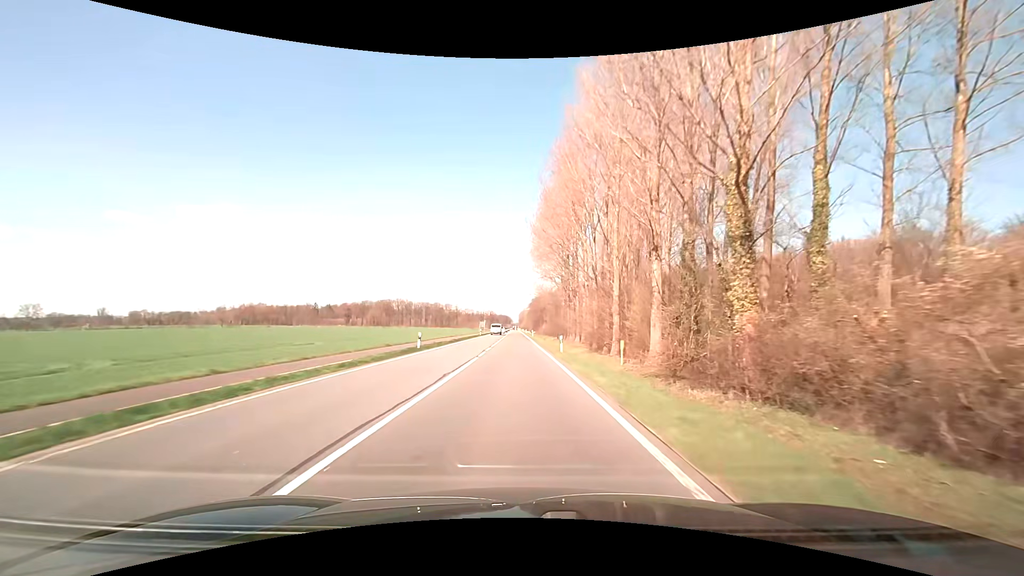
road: primary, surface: asphalt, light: Day
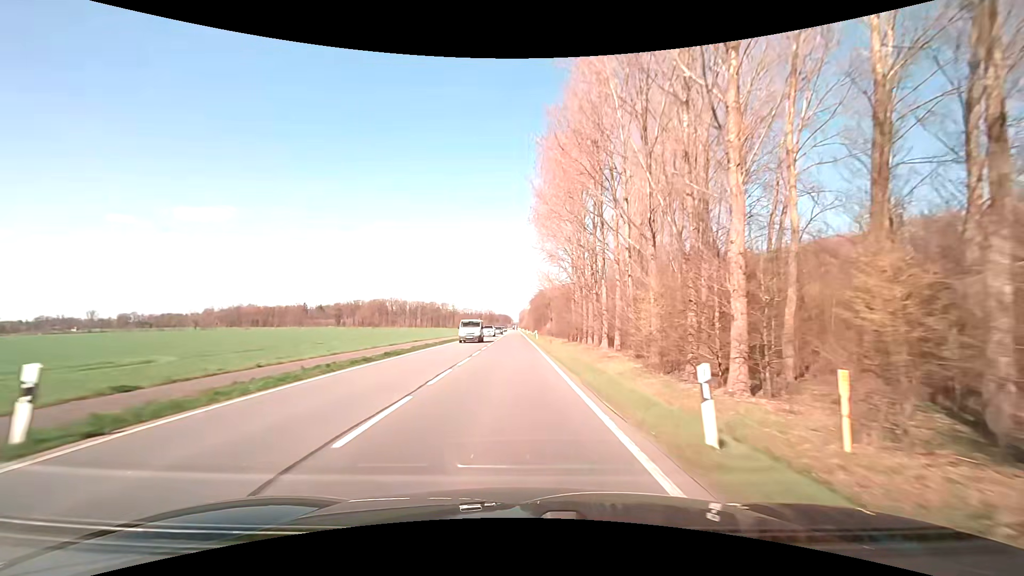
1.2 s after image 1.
(-0.1, +24.1) m; 0°
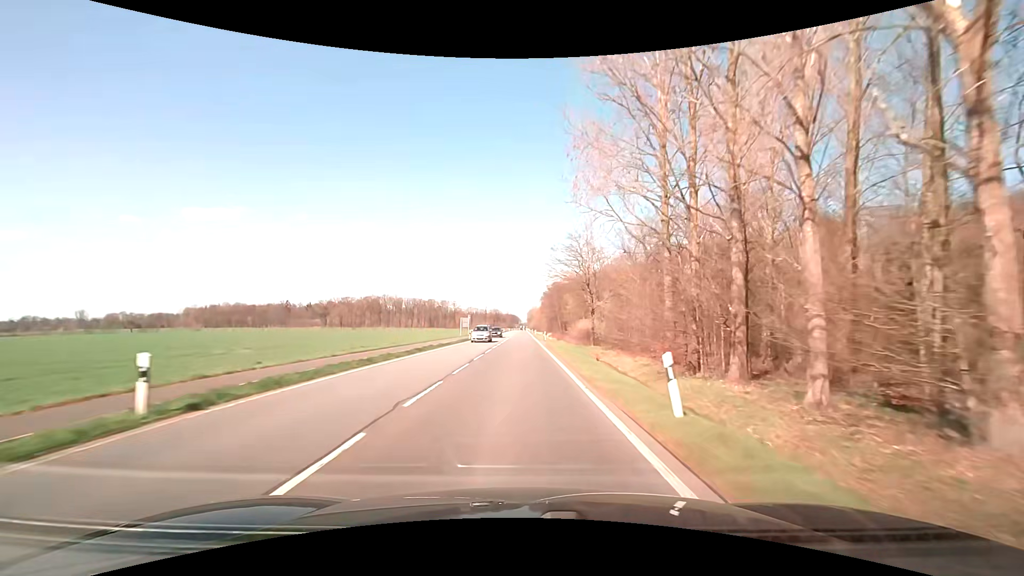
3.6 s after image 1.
(-1.3, +51.7) m; -2°
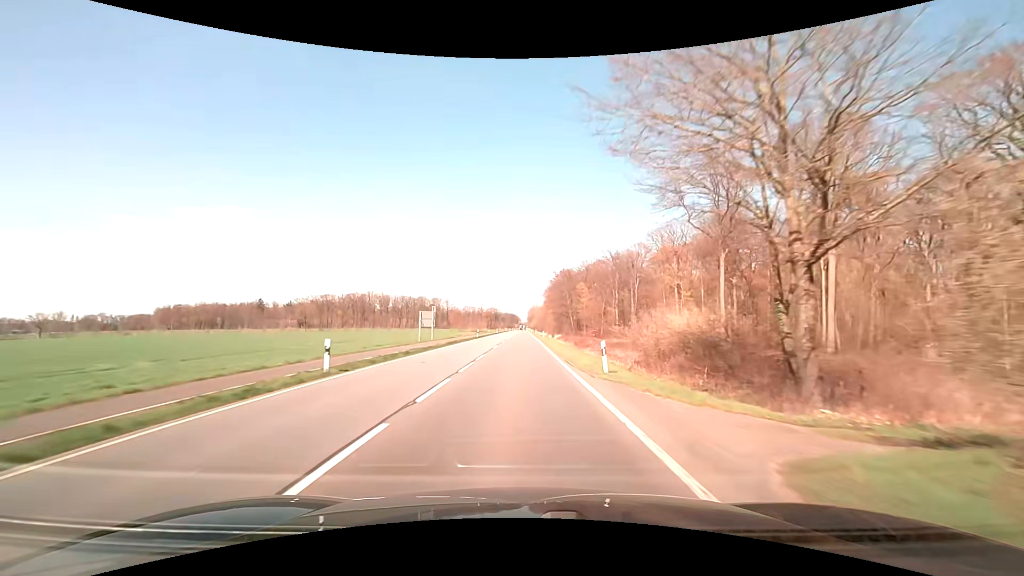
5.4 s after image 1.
(+0.2, +41.8) m; 0°
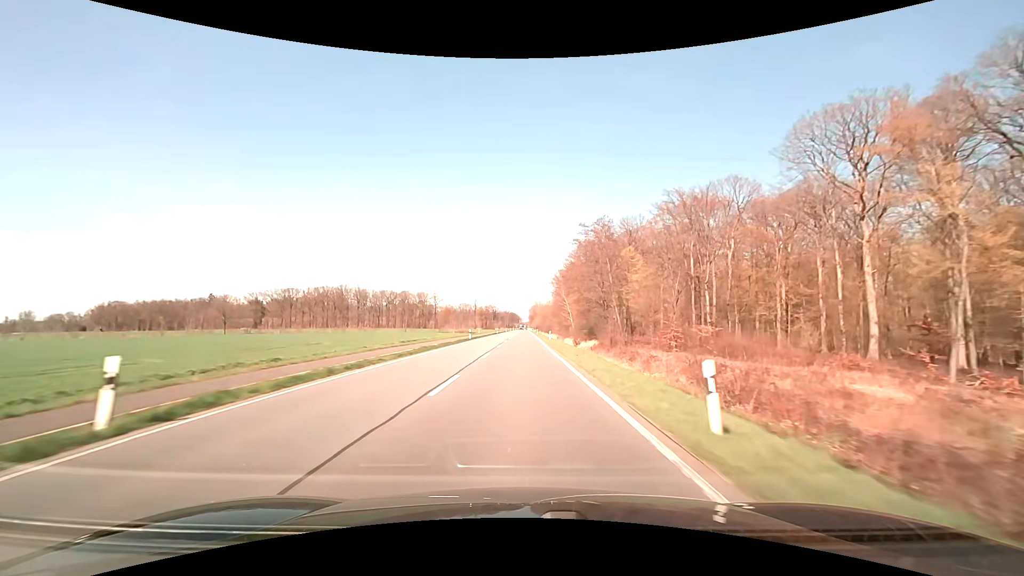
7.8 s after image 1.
(-0.1, +59.1) m; 0°
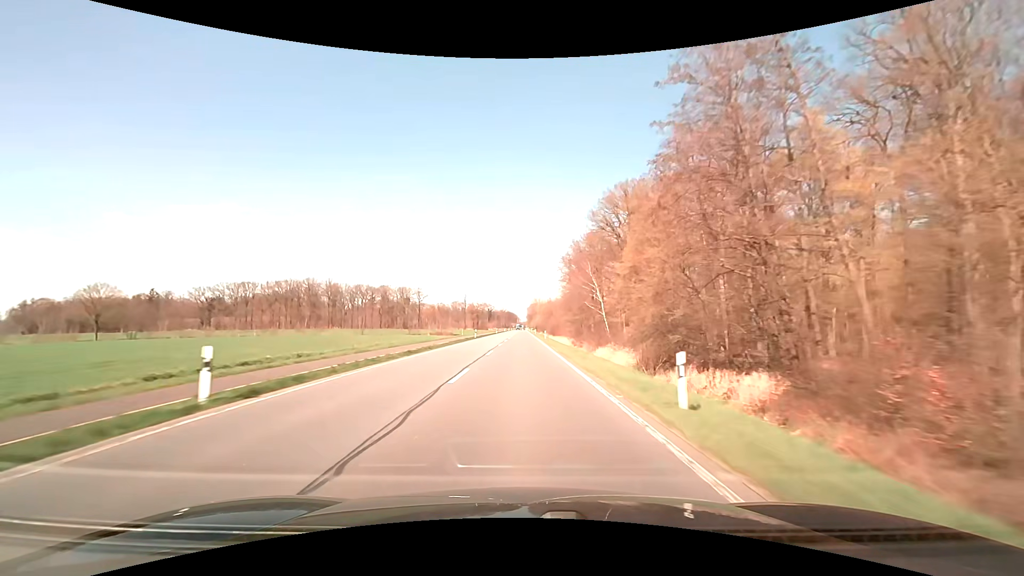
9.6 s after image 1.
(0.0, +46.0) m; 0°
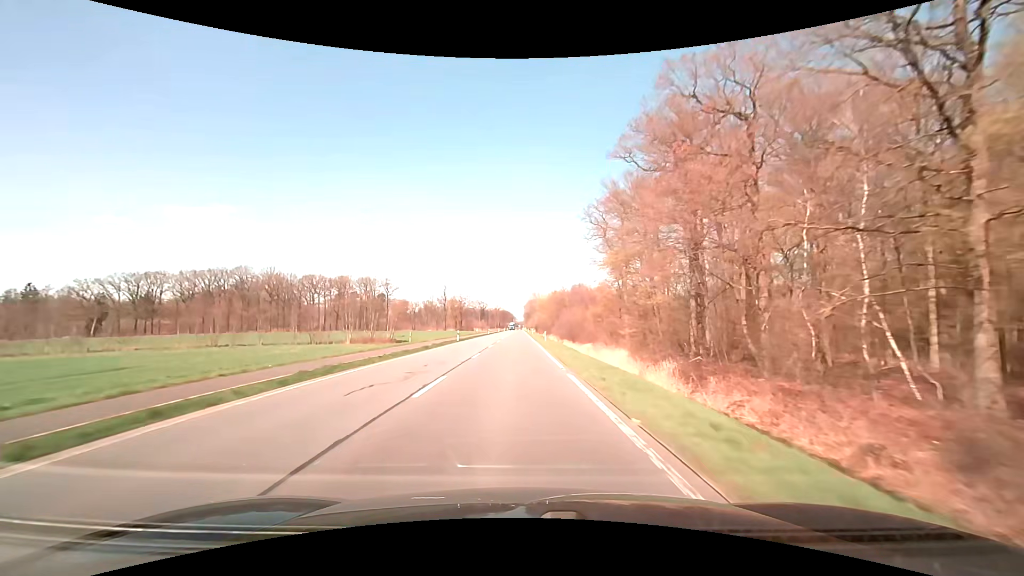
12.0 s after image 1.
(+0.4, +62.2) m; +1°
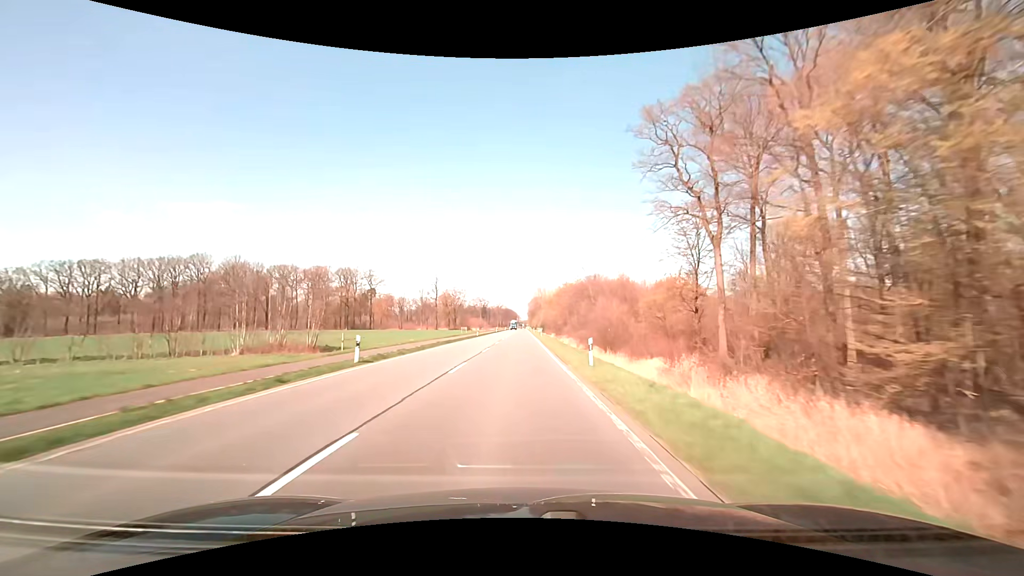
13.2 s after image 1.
(-0.2, +31.3) m; 0°
(0, +10) (0, +20) (0, +30) (0, +40) (0, +50) (0, +60) (0, +70) (0, +80) (0, +90) (0, +100) m
